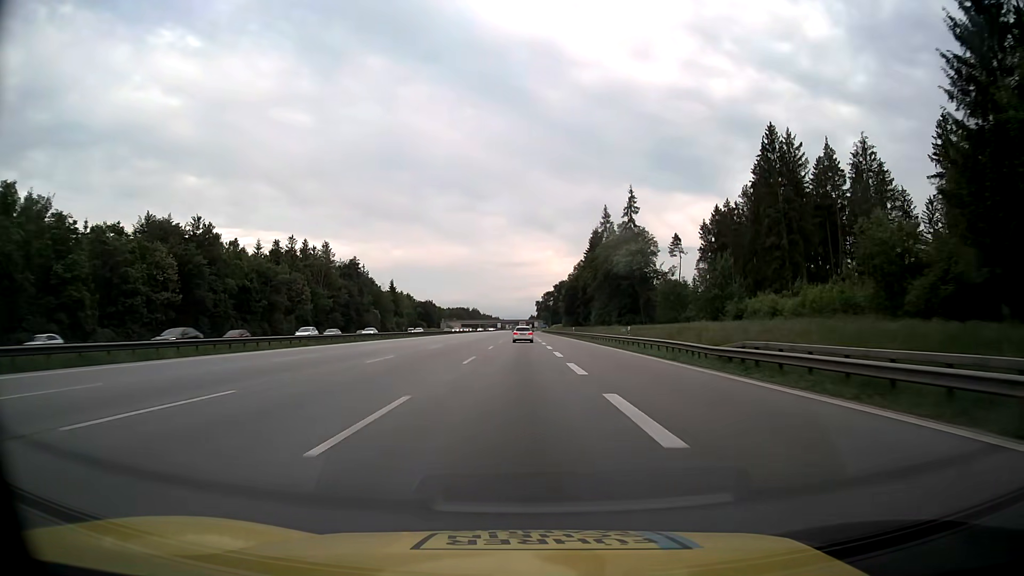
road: motorway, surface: asphalt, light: Day
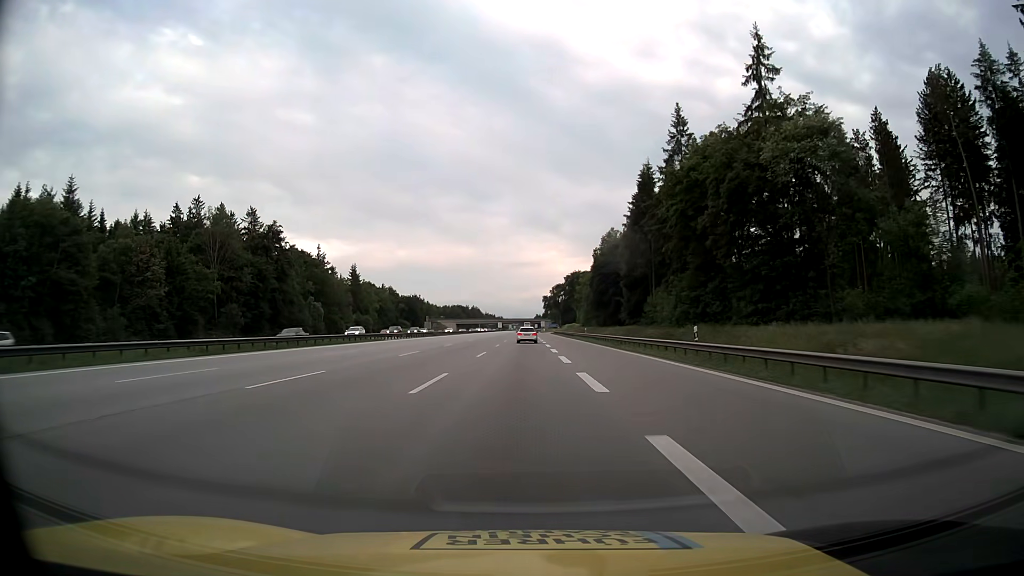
(-0.2, +65.4) m; 0°
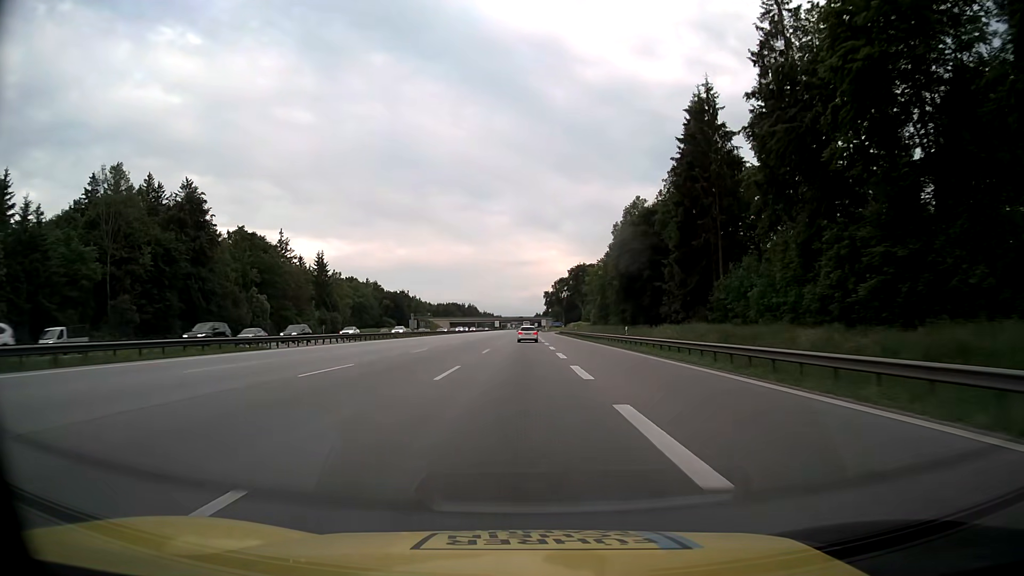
(-0.1, +32.7) m; 0°
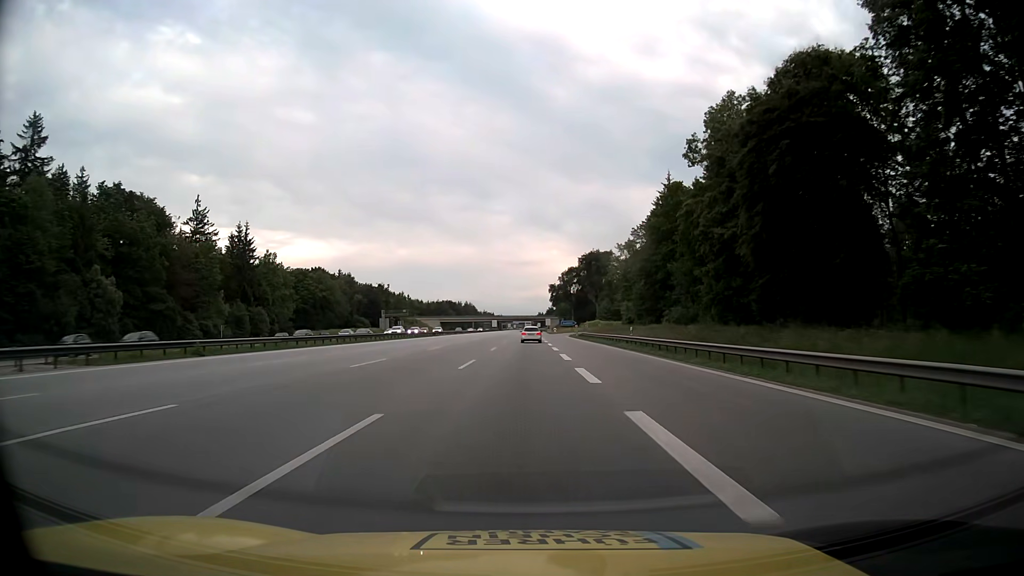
(+0.1, +49.0) m; 0°
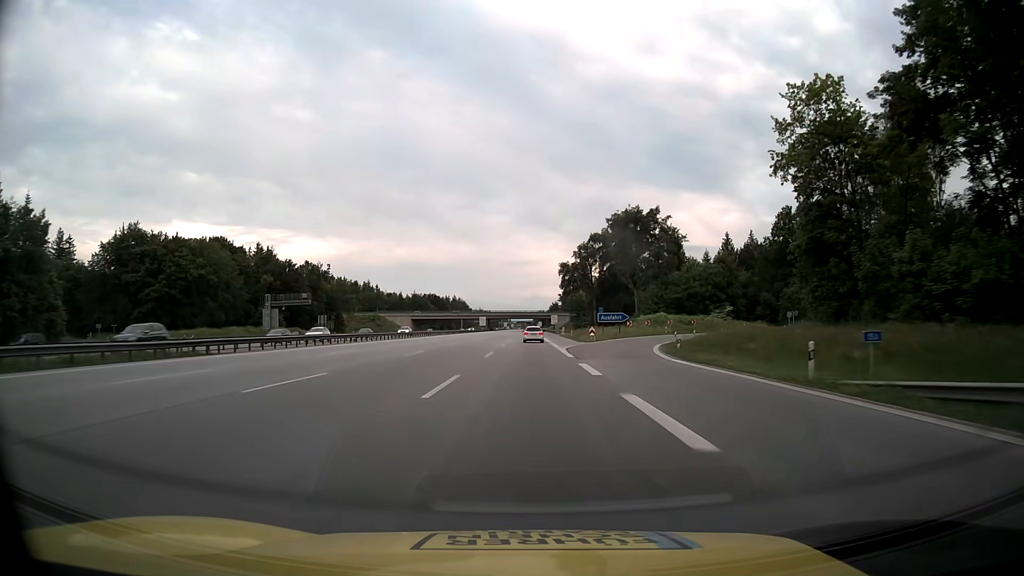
(+0.1, +81.7) m; 0°
(0, +10) (0, +20) (0, +30) (0, +40) (0, +50) (0, +60) (0, +70) (0, +80) (0, +90) (0, +100) m
